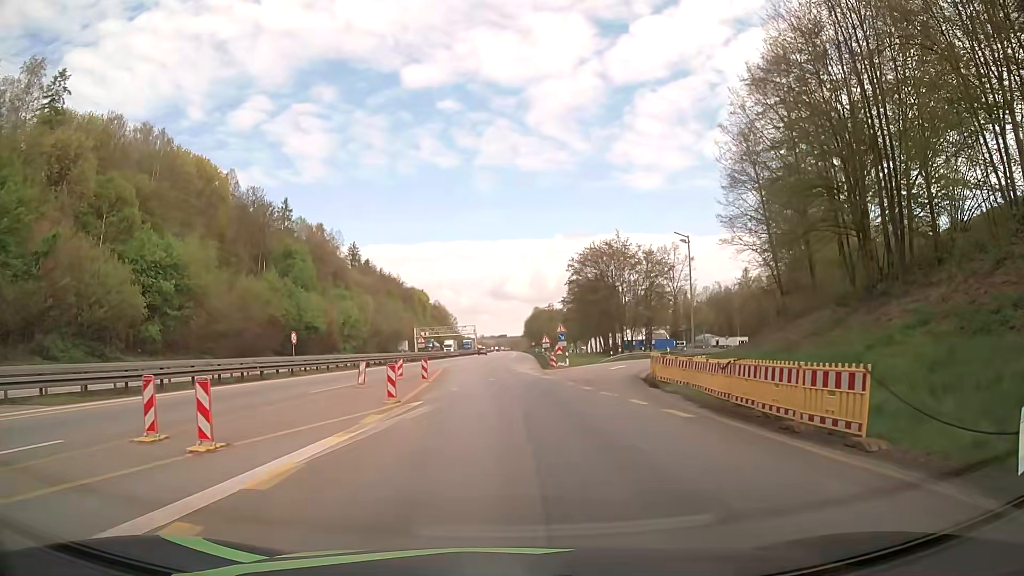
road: motorway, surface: asphalt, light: Day
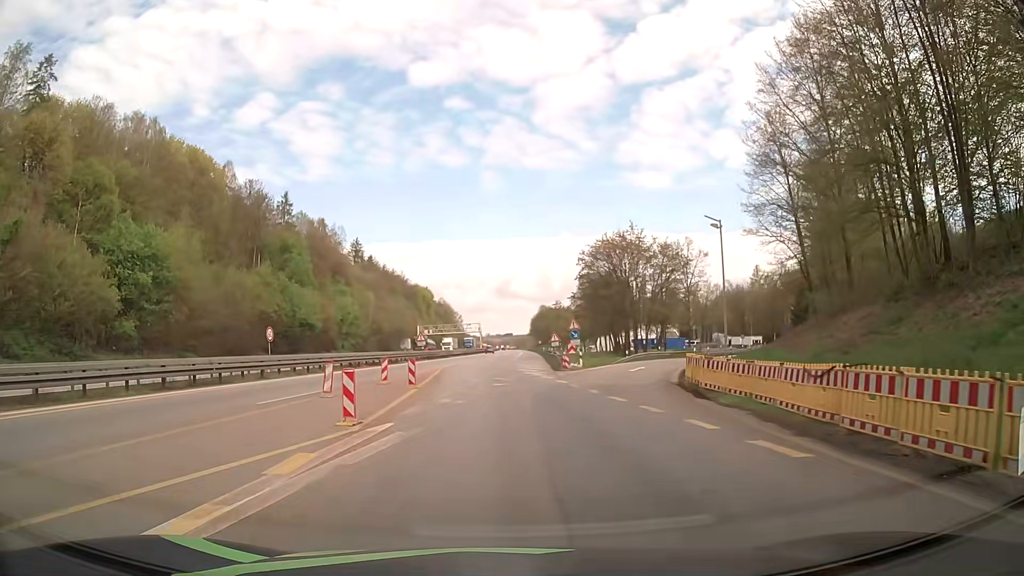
(0.0, +5.3) m; 0°
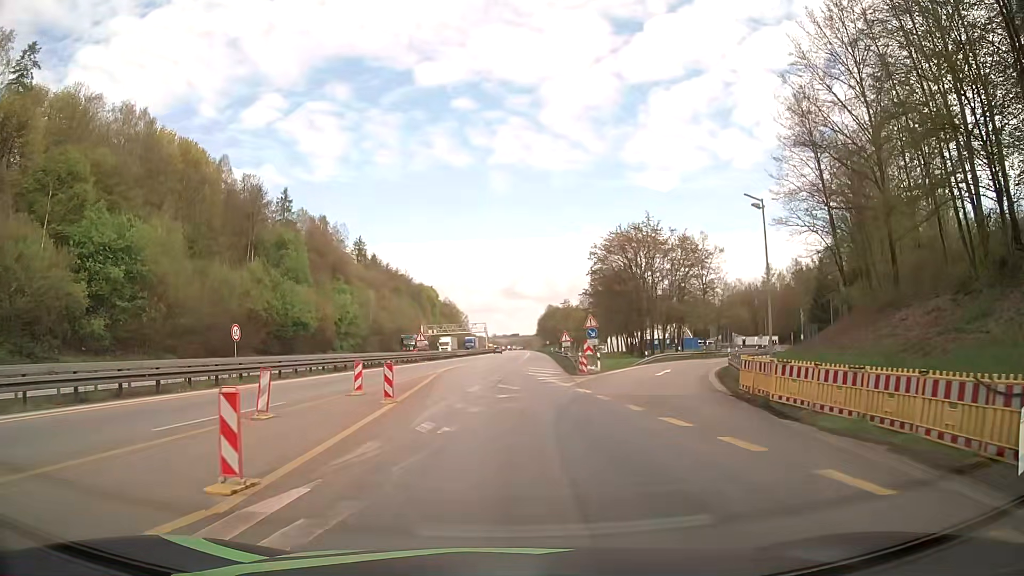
(0.0, +5.5) m; 0°
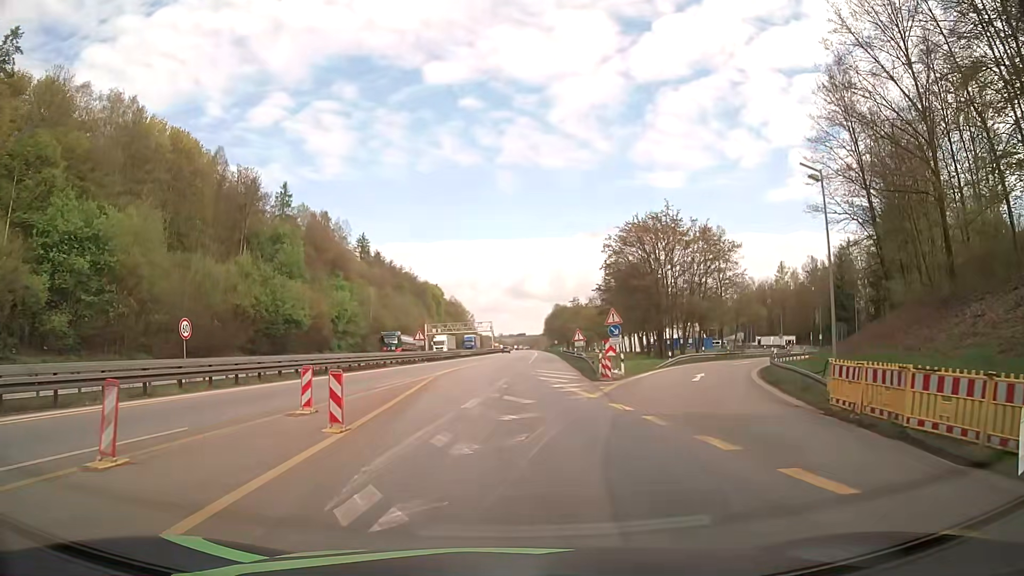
(0.0, +5.7) m; -1°
